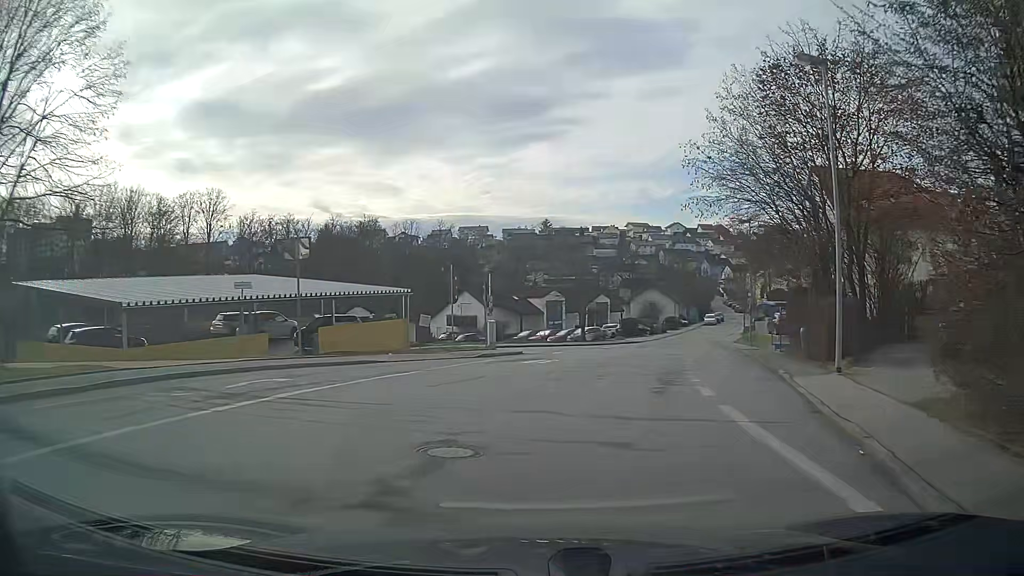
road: residential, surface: asphalt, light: Day
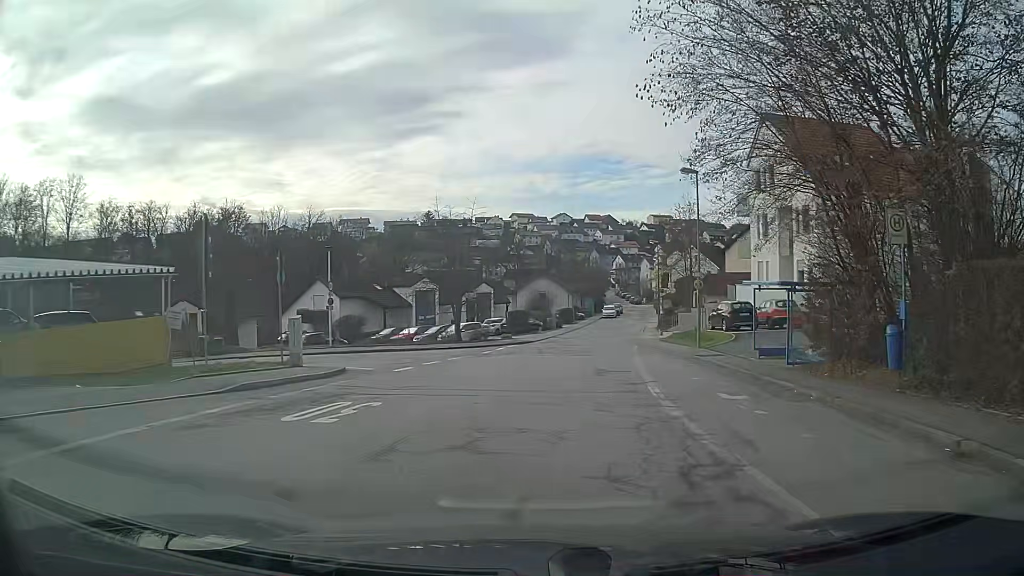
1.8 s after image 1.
(+1.1, +13.3) m; +9°
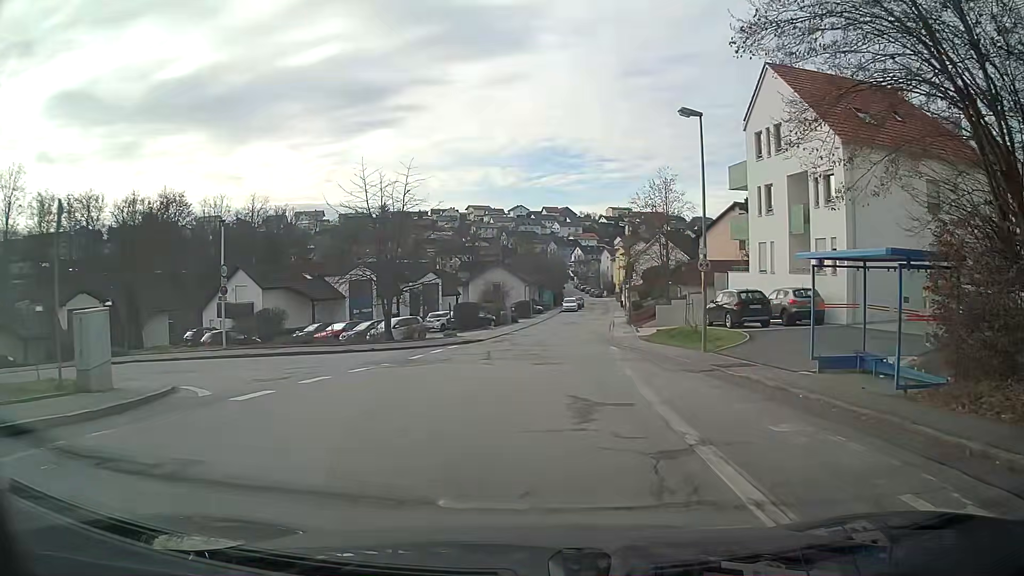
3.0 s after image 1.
(+0.3, +8.0) m; +3°
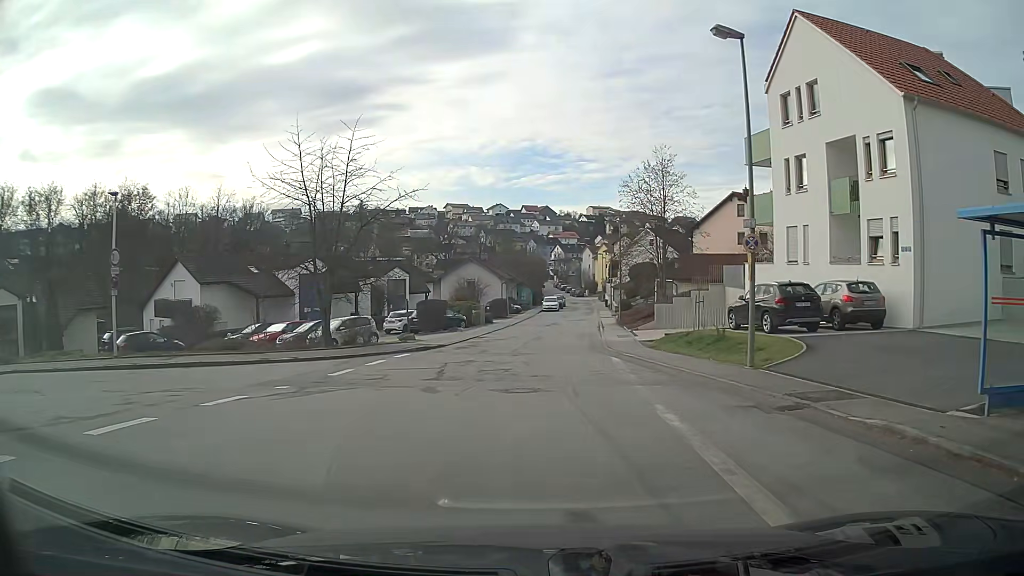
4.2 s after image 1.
(+0.1, +6.7) m; +1°
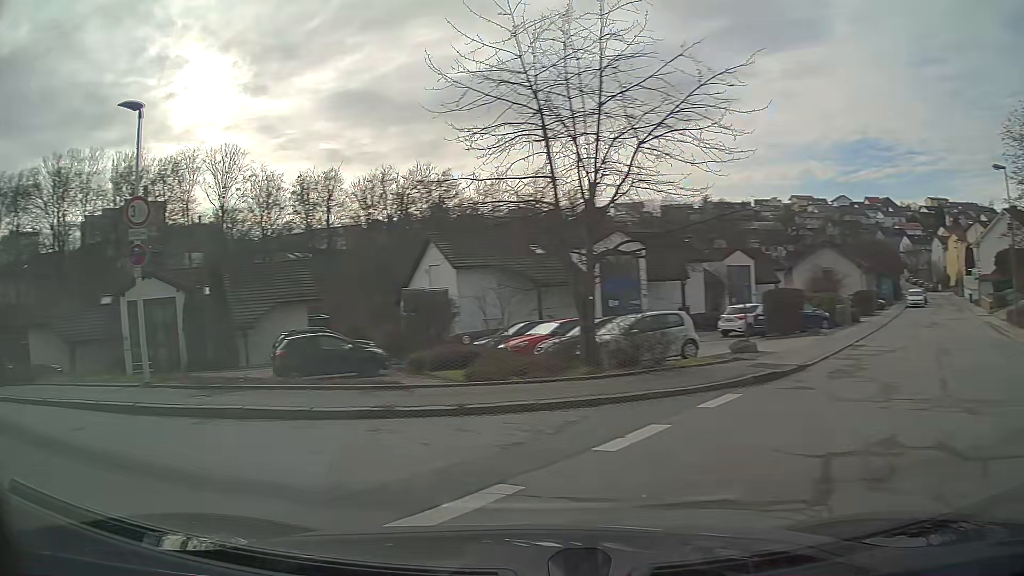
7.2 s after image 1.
(-1.8, +12.4) m; -40°
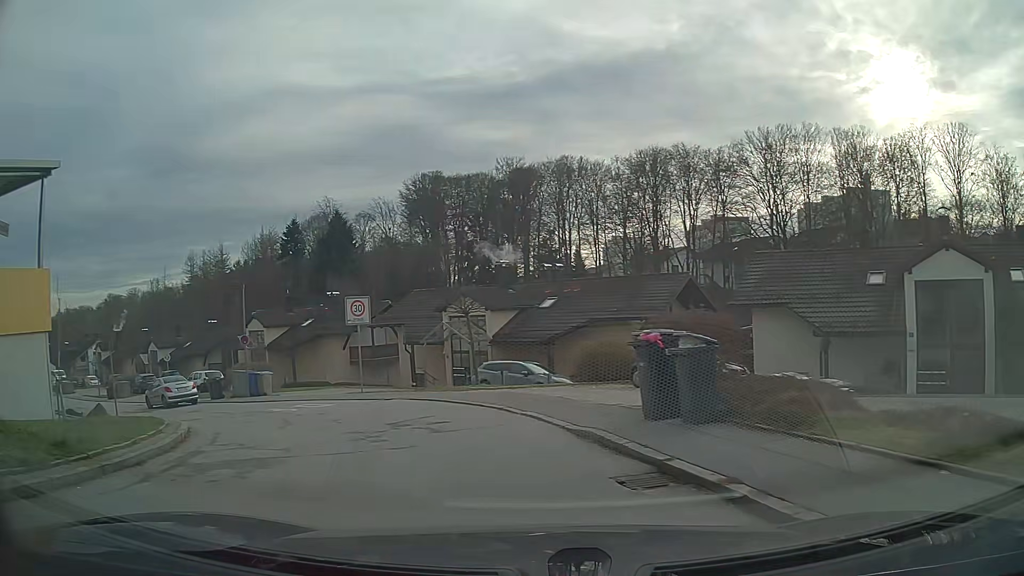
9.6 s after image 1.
(-5.6, +8.3) m; -56°
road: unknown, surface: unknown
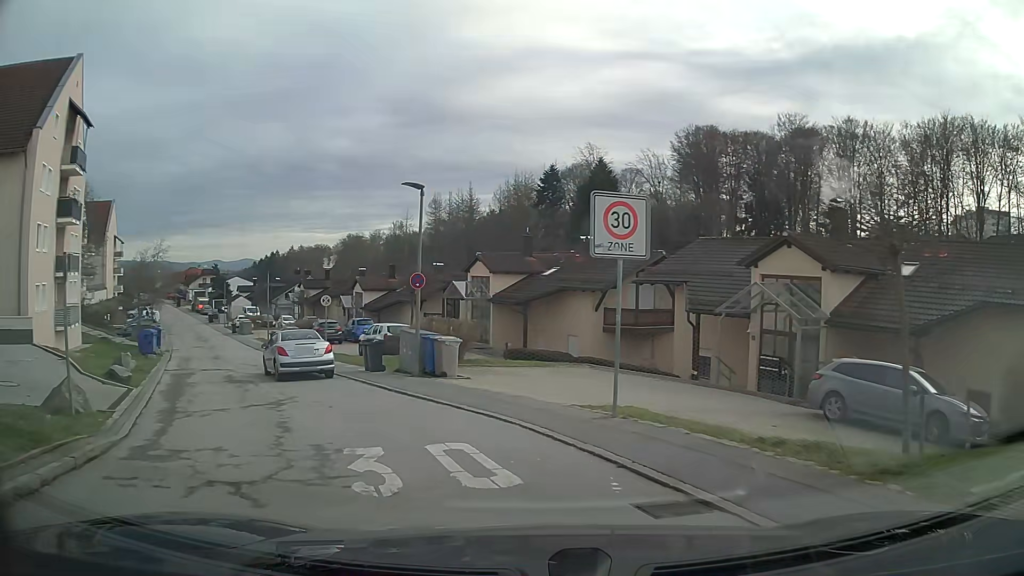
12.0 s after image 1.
(-2.4, +12.2) m; -23°
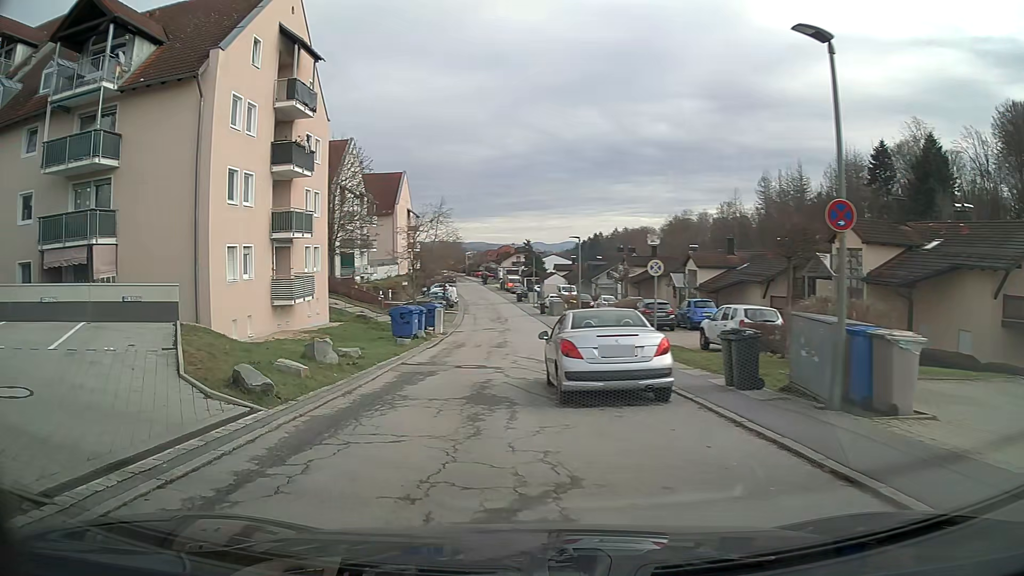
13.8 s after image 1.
(-2.0, +8.8) m; -26°
